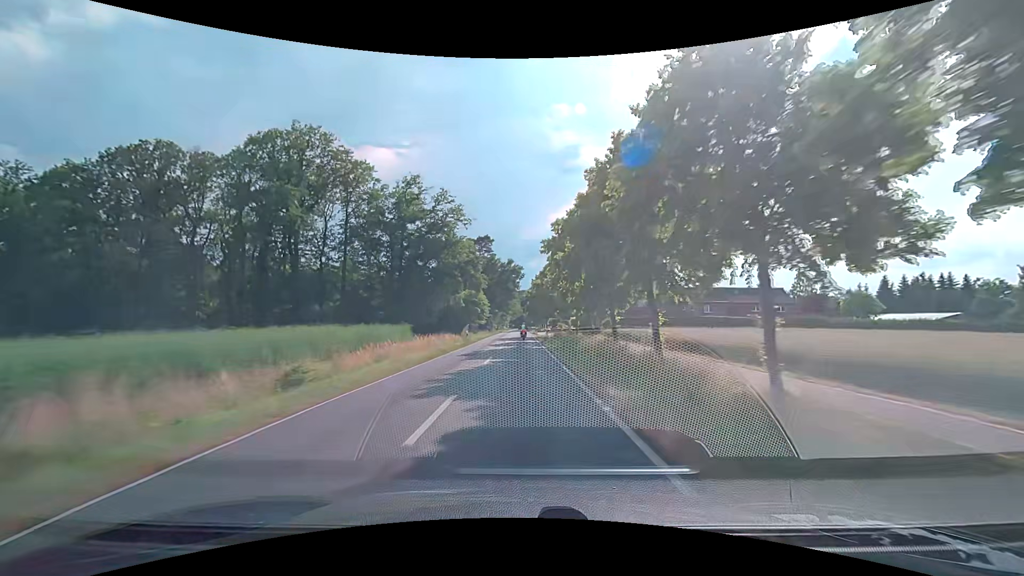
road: secondary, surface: asphalt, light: Day
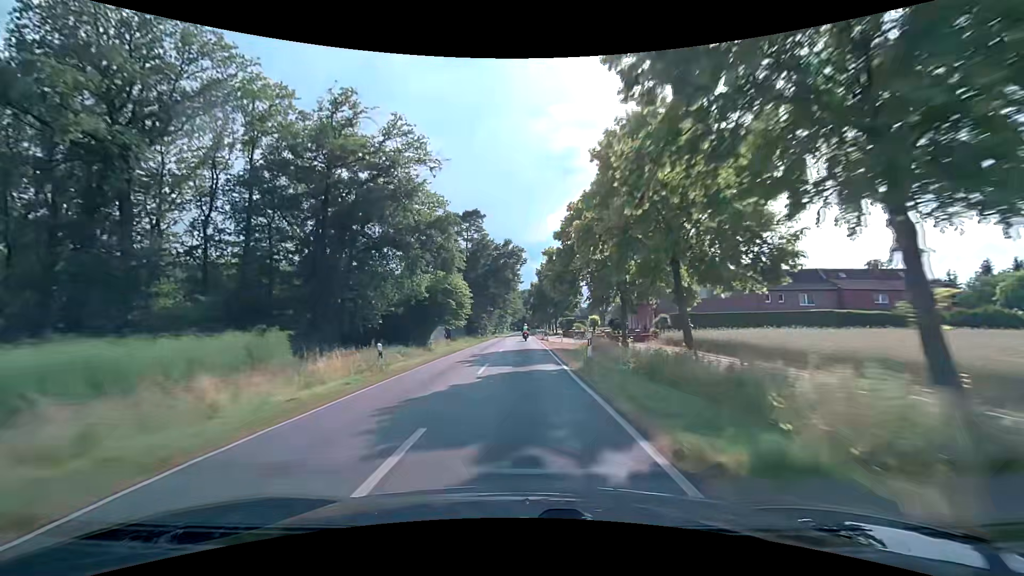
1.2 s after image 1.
(+0.1, +27.0) m; 0°
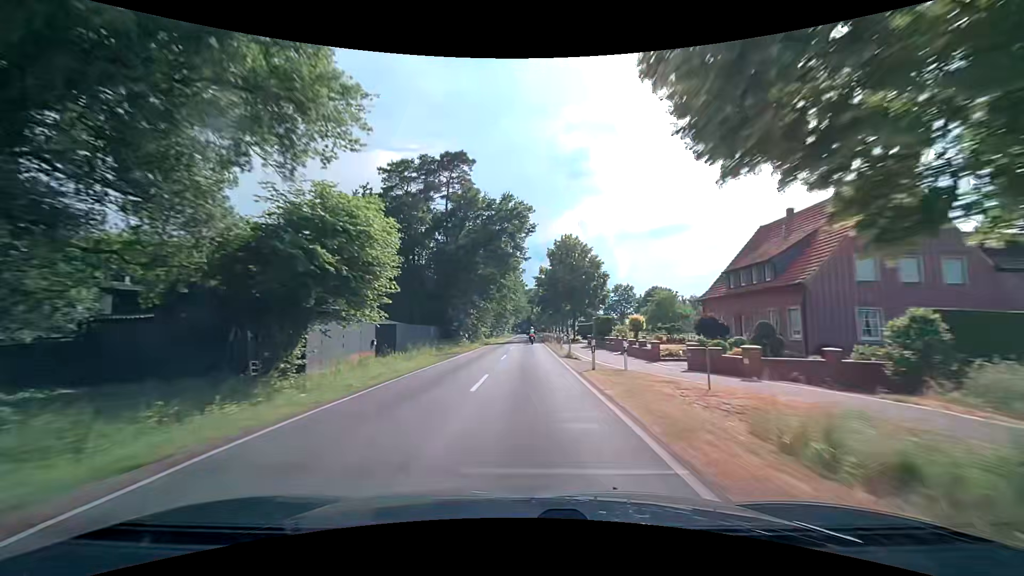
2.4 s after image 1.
(-0.1, +27.9) m; -1°
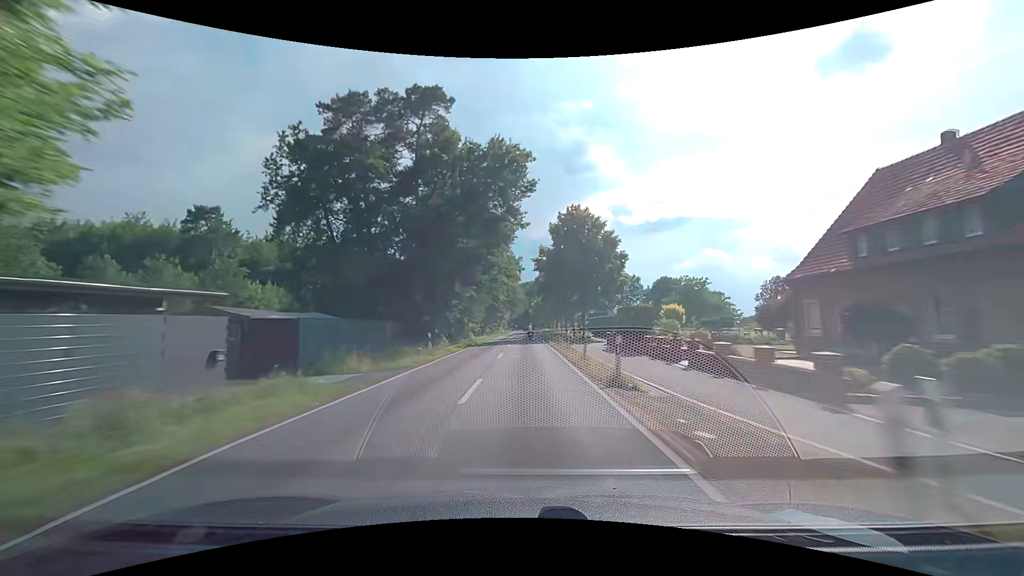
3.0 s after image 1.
(+0.1, +14.1) m; +1°
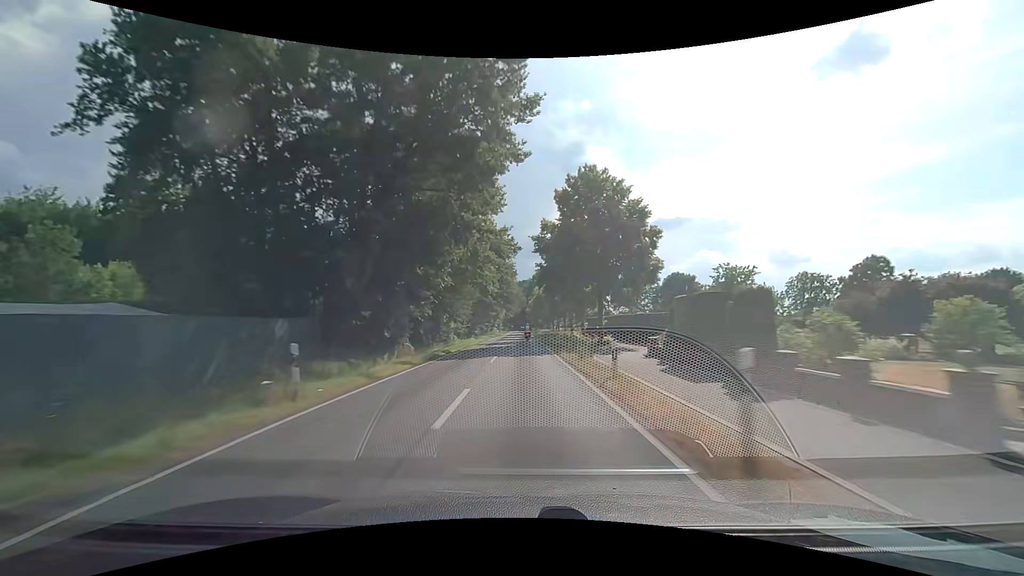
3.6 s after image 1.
(+0.1, +14.1) m; 0°
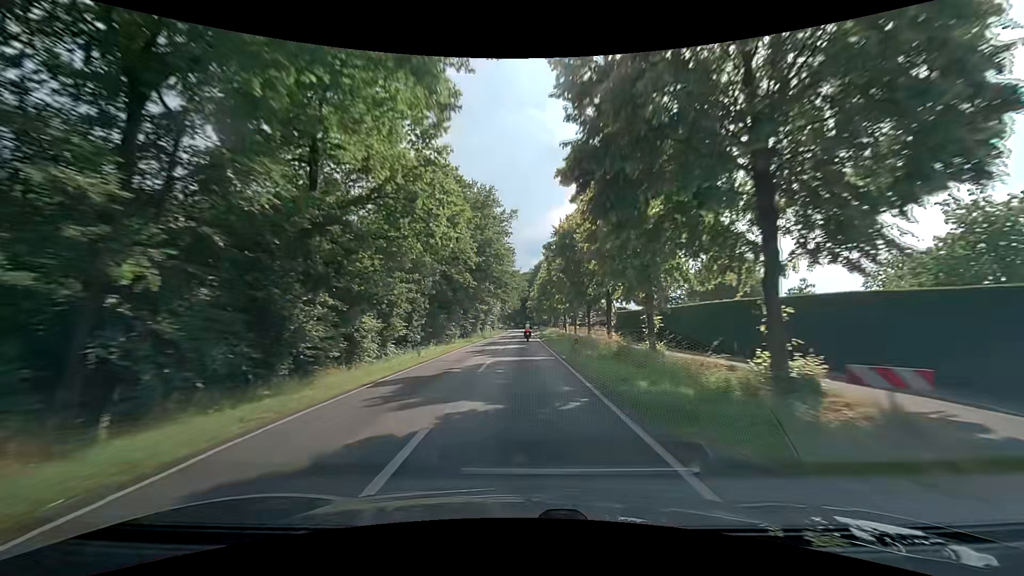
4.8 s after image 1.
(+0.1, +28.0) m; 0°
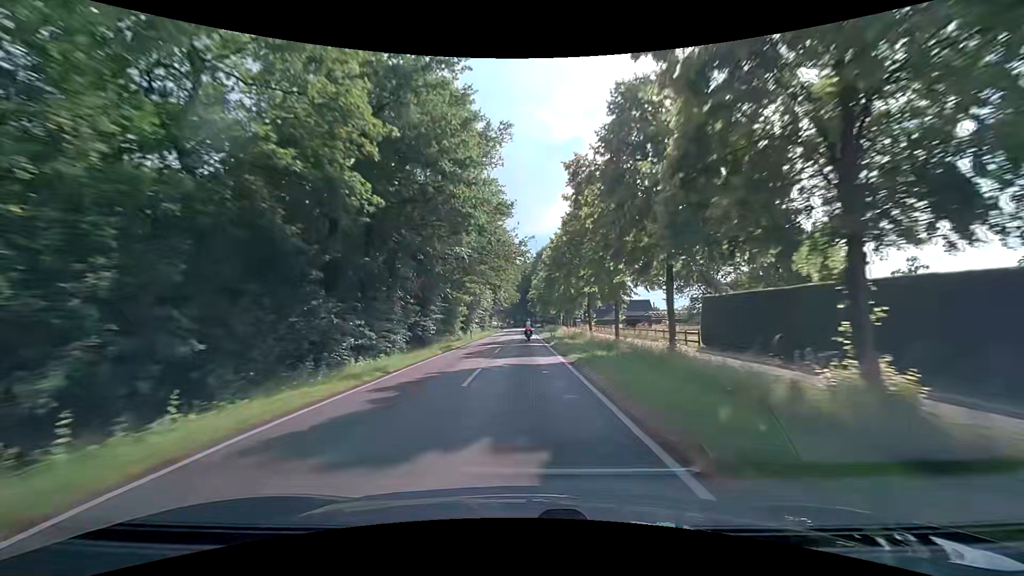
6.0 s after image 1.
(-0.1, +27.4) m; 0°
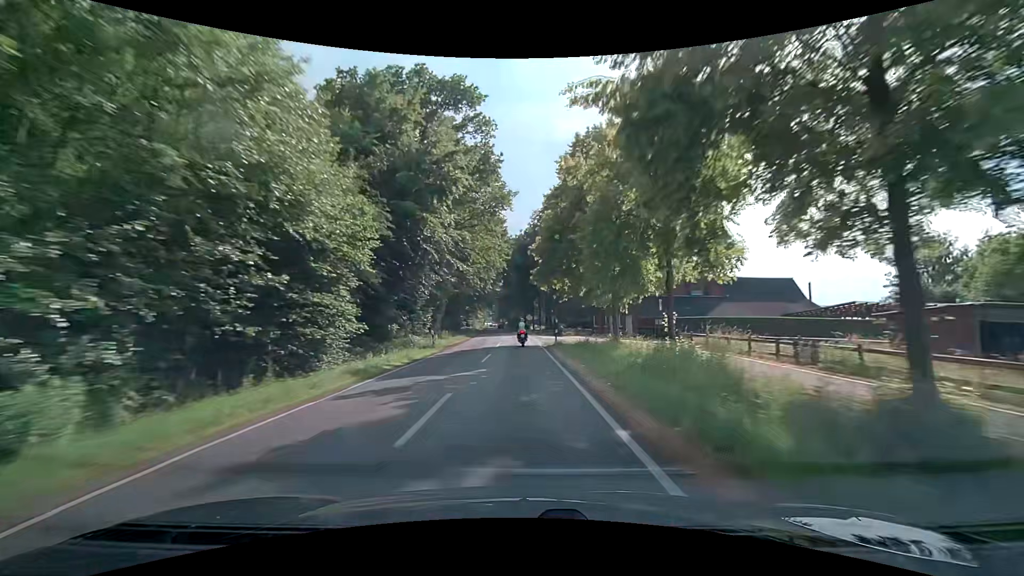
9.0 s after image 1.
(+0.2, +64.5) m; 0°
(0, +10) (0, +20) (0, +30) (0, +40) (-1, +50) (-1, +60) (-2, +70) (-2, +80) (-3, +90) (-4, +100) m
